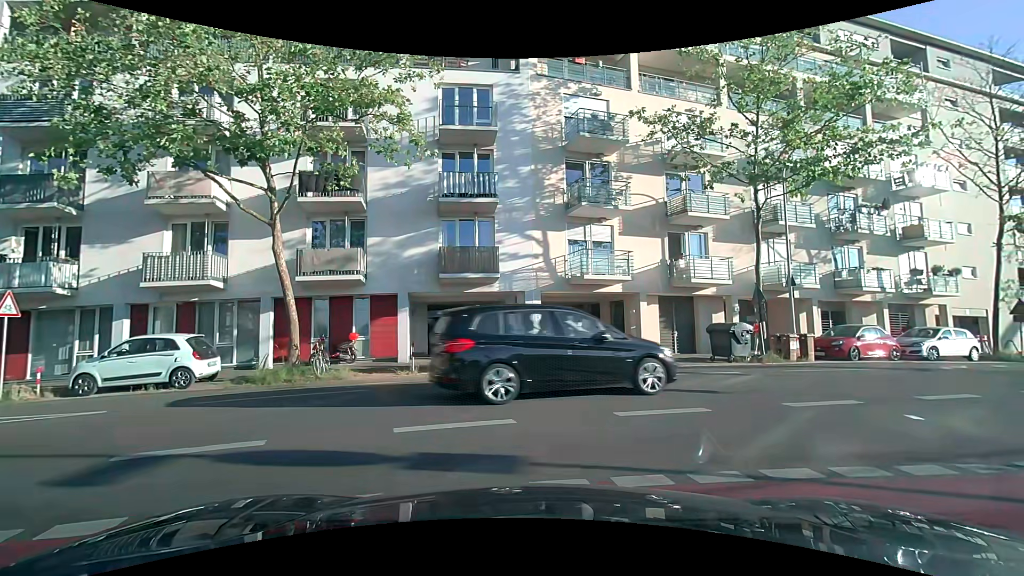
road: residential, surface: asphalt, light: Day
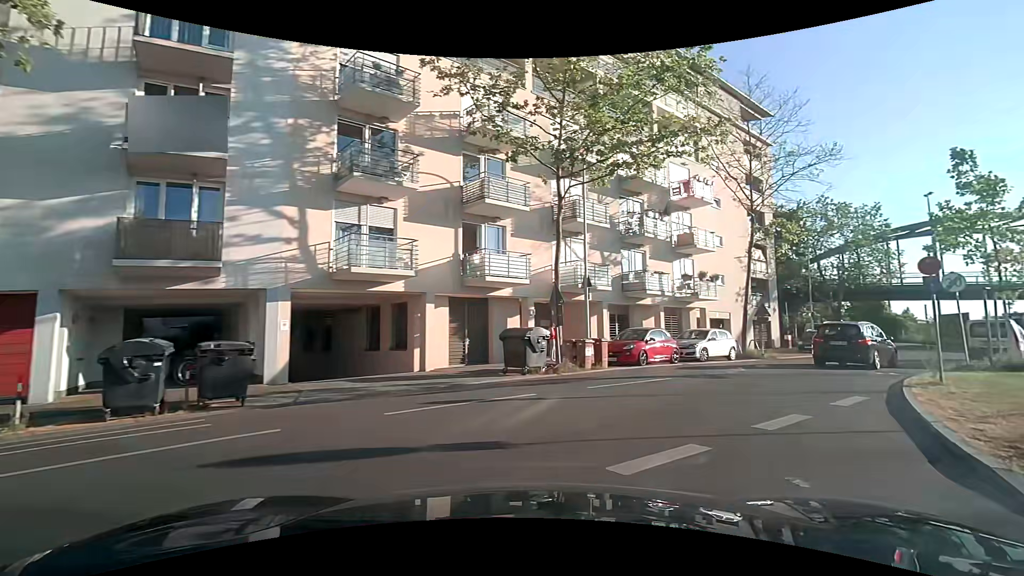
(+1.2, +4.6) m; +26°
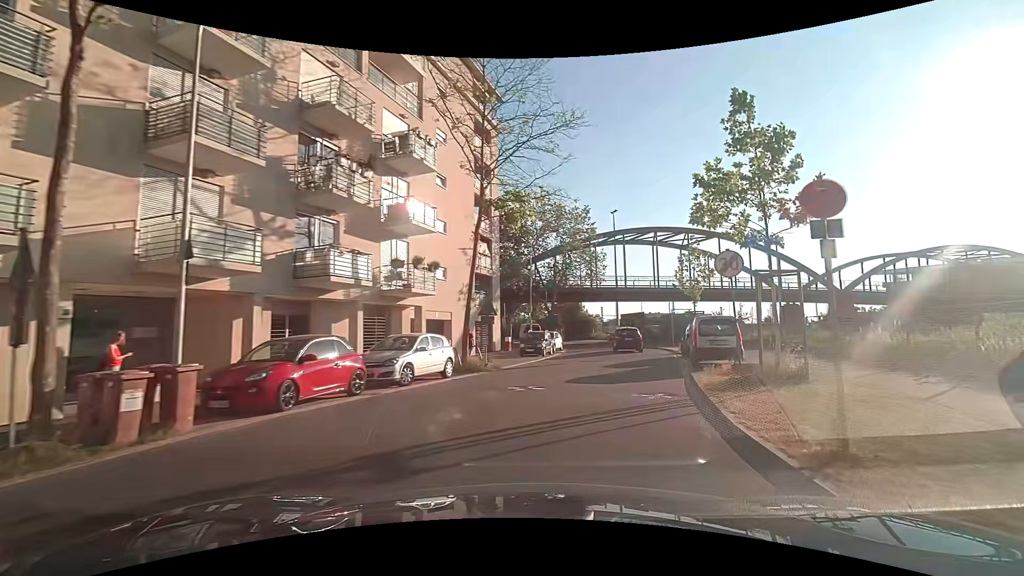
(+2.6, +8.6) m; +29°
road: tertiary
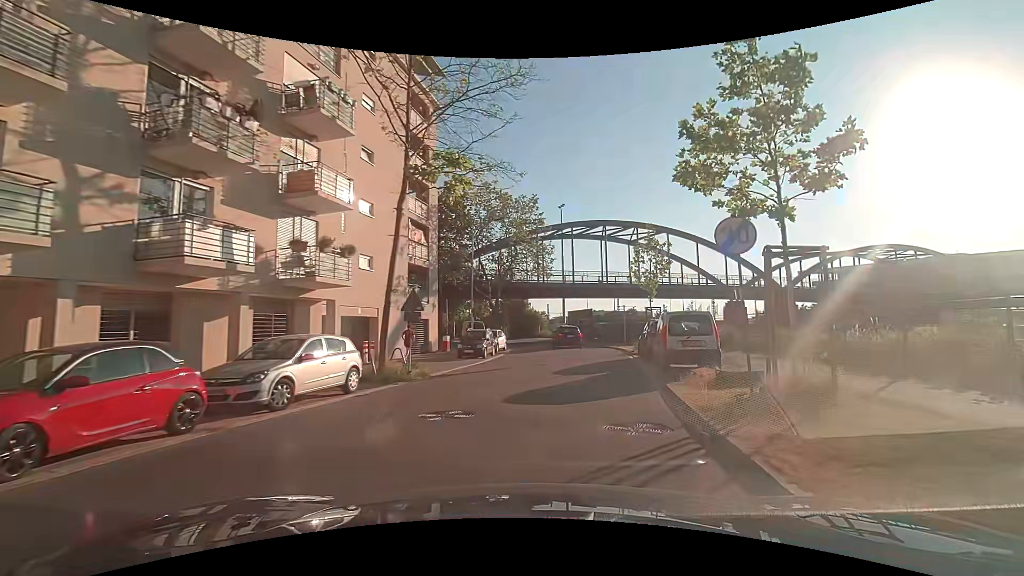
(+0.2, +3.8) m; +5°
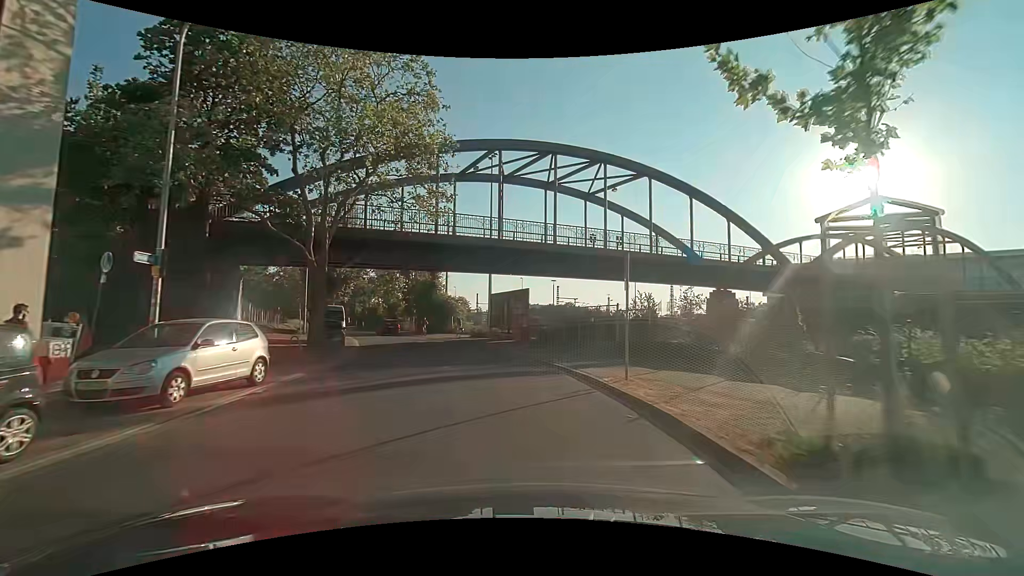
(+2.9, +23.6) m; +9°
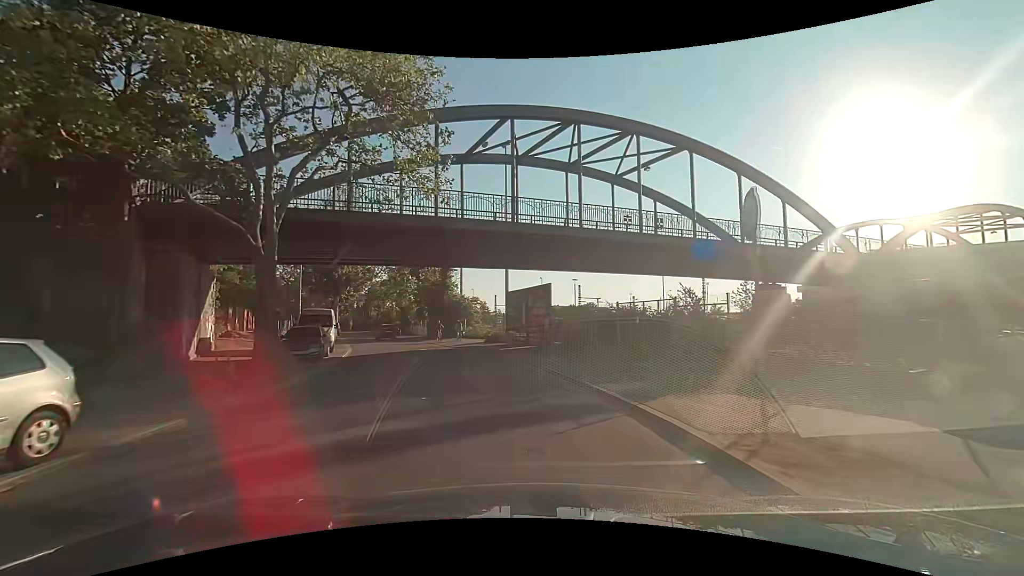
(-0.1, +5.6) m; -2°
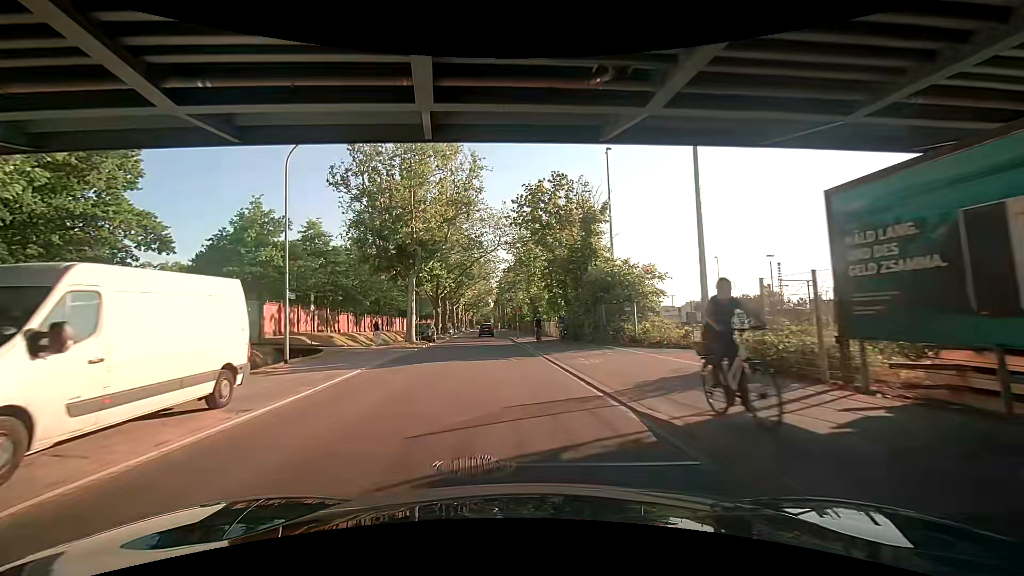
(-4.0, +24.6) m; -16°
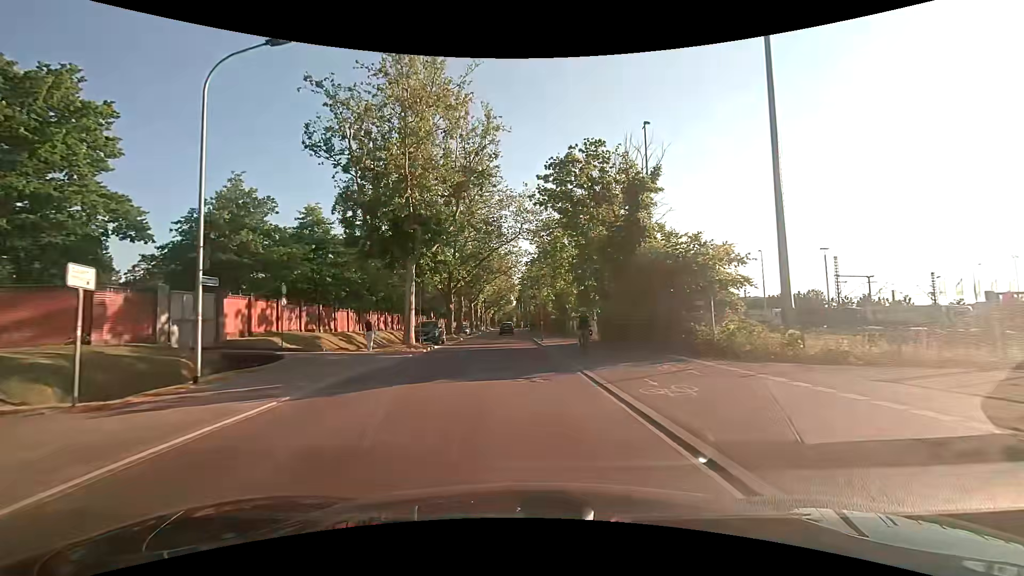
(-0.2, +6.9) m; -3°
(0, +10) (0, +20) (-1, +30) (-1, +40) (-1, +50) (-2, +60) (-2, +70) (-3, +80) (-3, +90) (-3, +100) m
